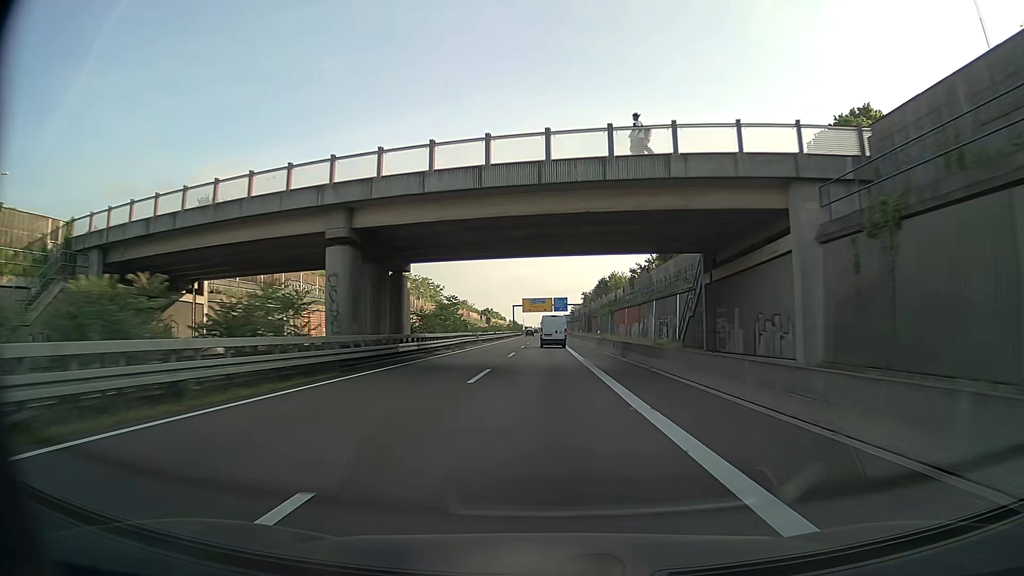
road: trunk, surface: asphalt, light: Day
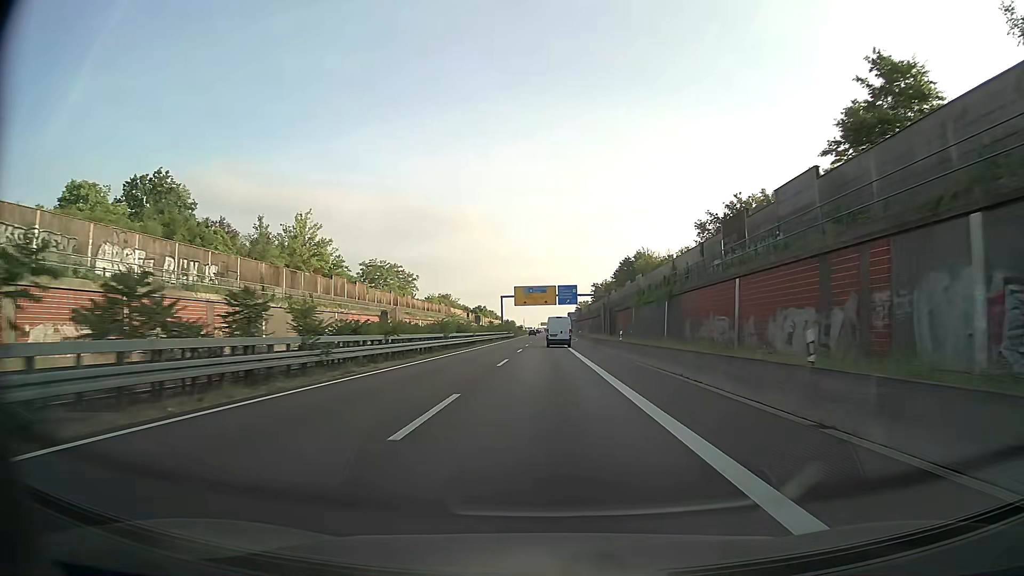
(0.0, +45.3) m; 0°
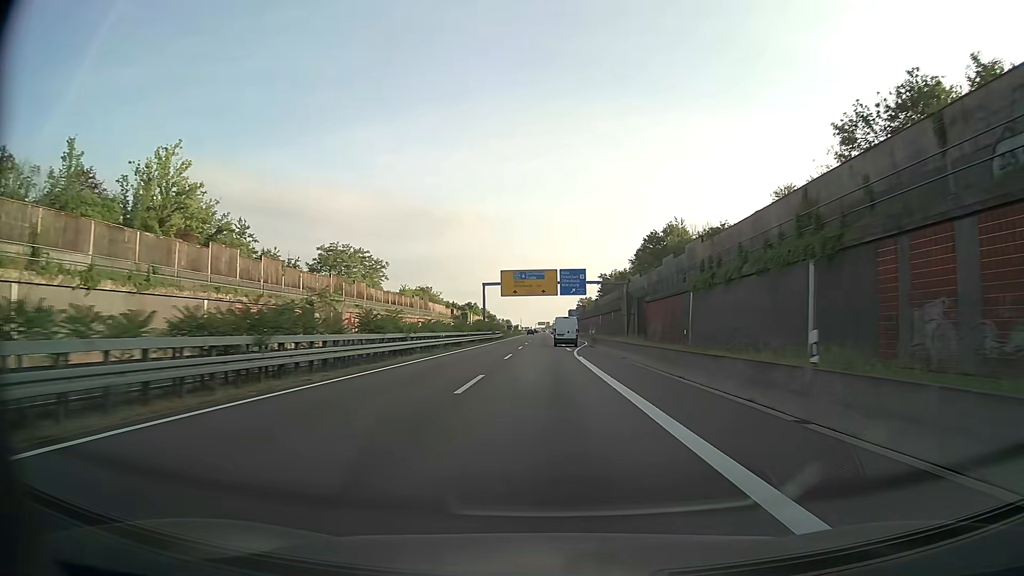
(+0.2, +29.9) m; 0°
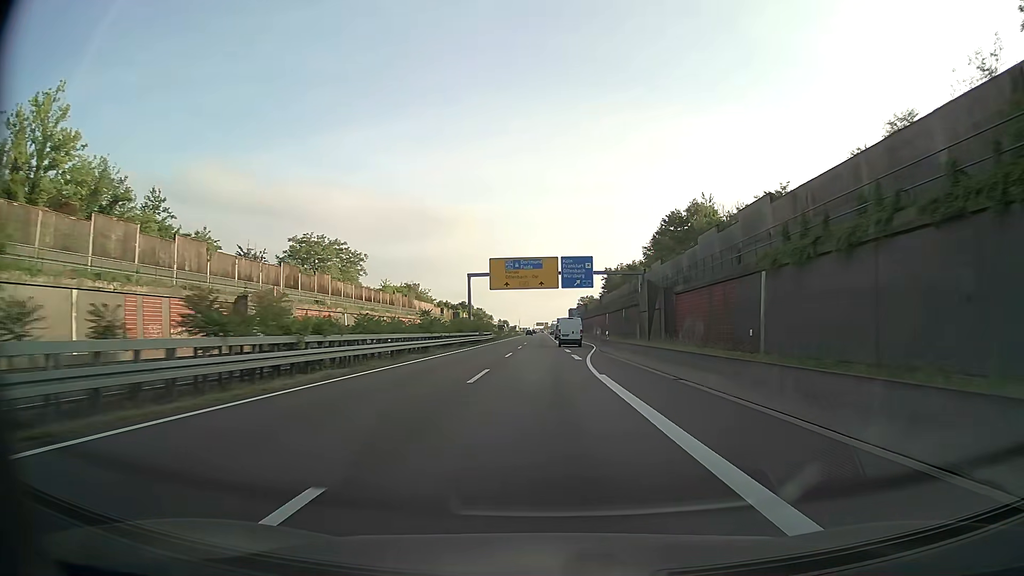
(0.0, +14.9) m; 0°
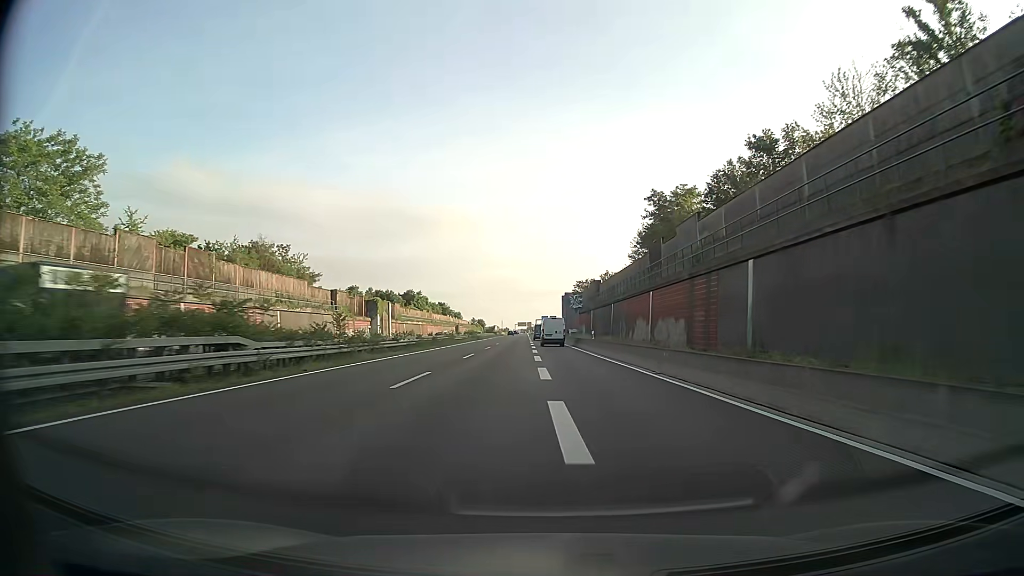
(+0.9, +74.3) m; +1°
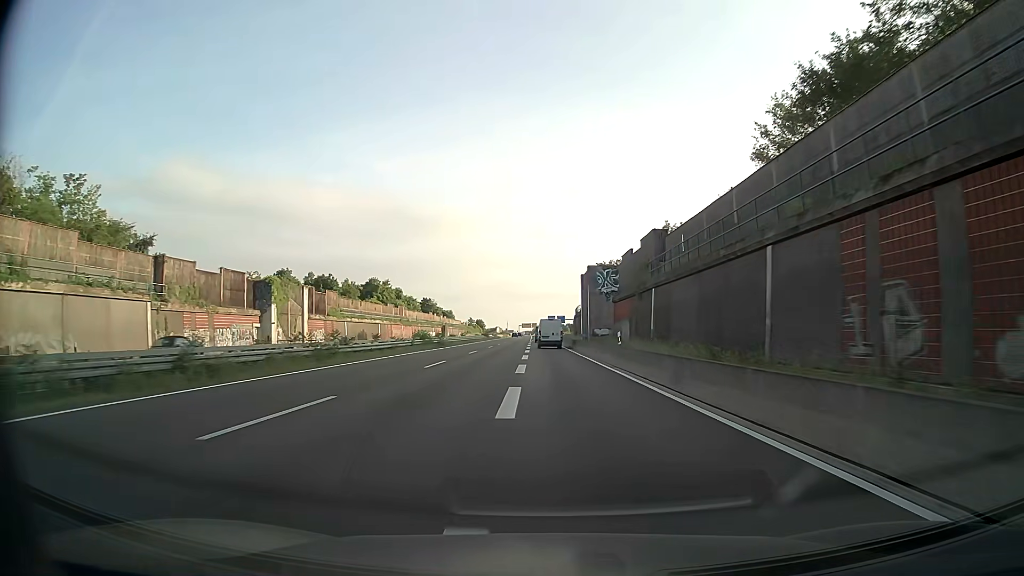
(+0.1, +44.3) m; 0°
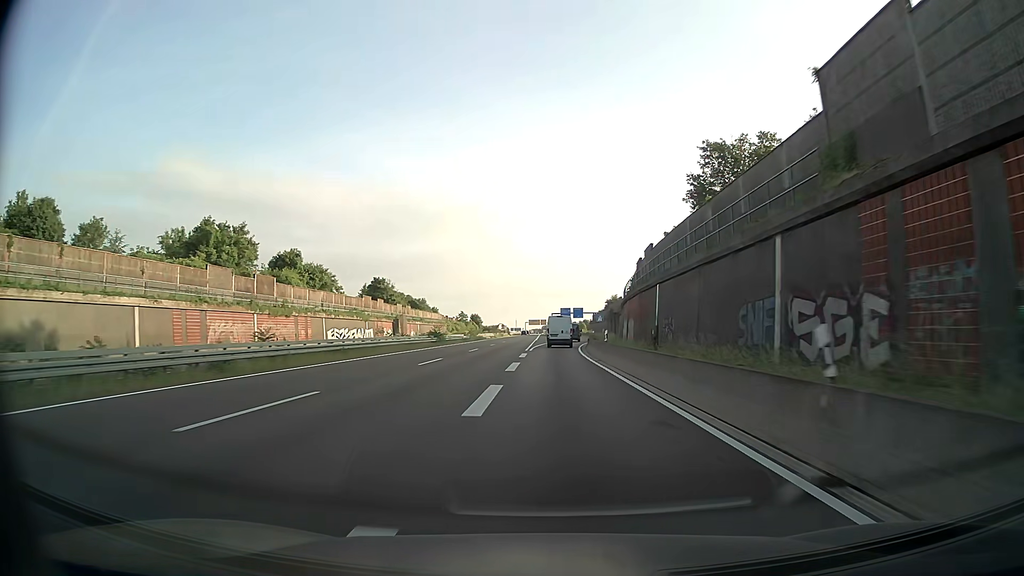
(-0.5, +72.0) m; -1°
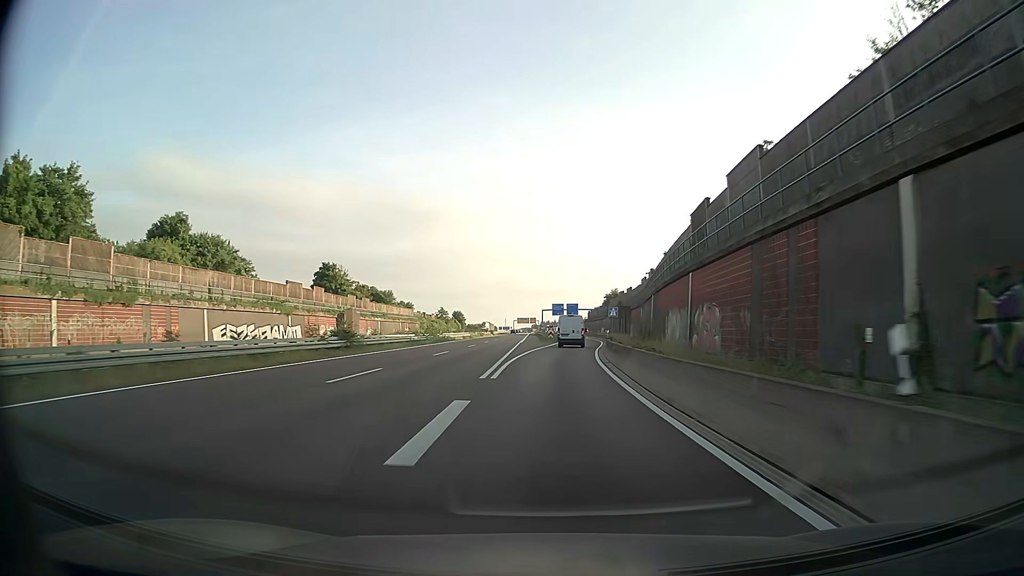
(+0.2, +27.9) m; +1°
